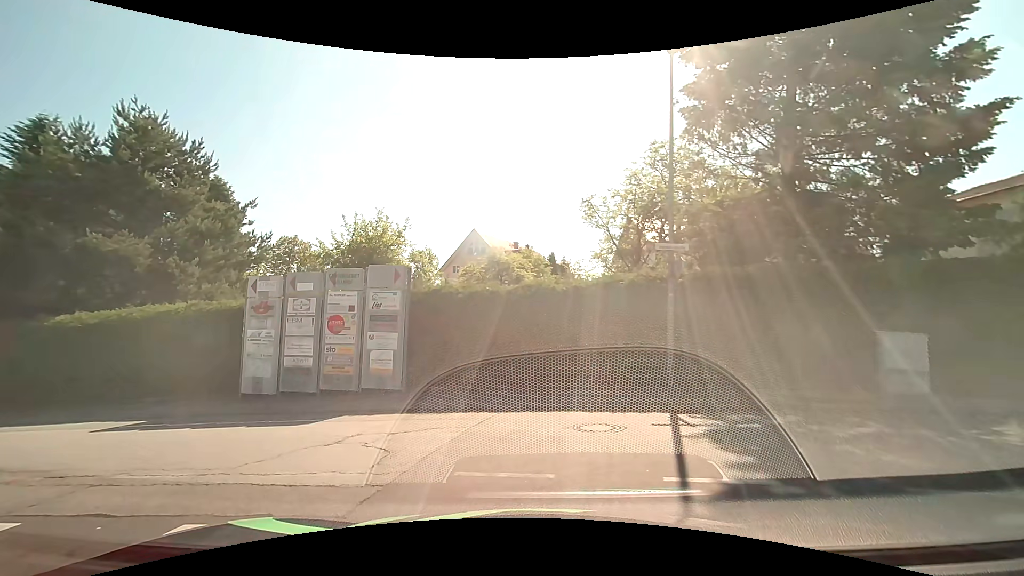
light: Day
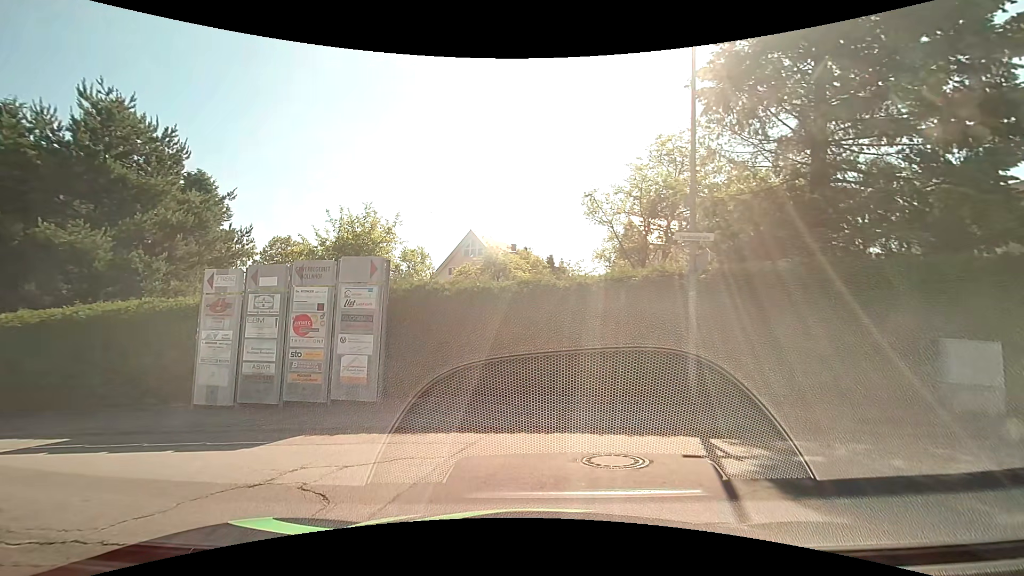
(0.0, +1.7) m; 0°
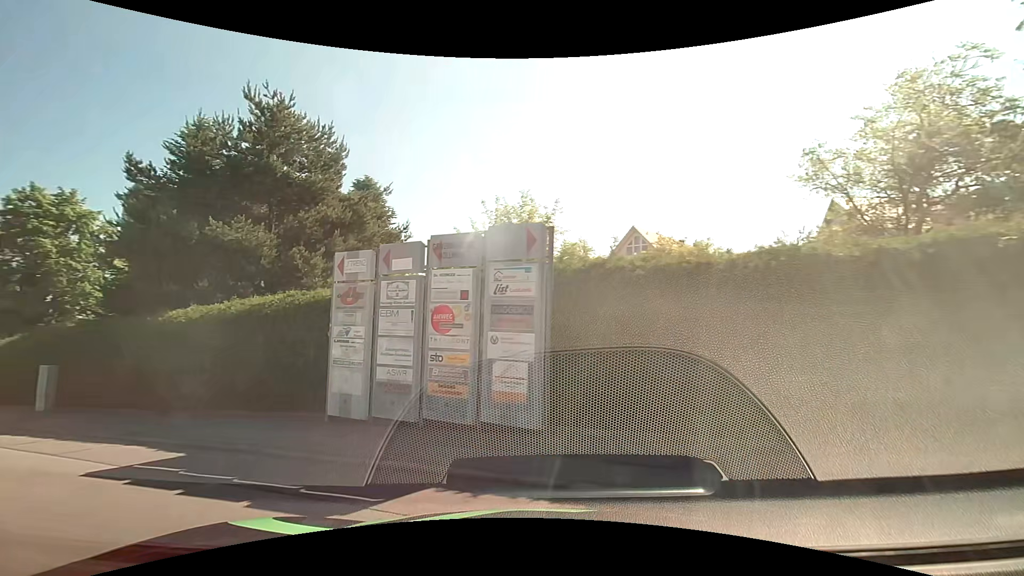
(-0.5, +3.7) m; -19°
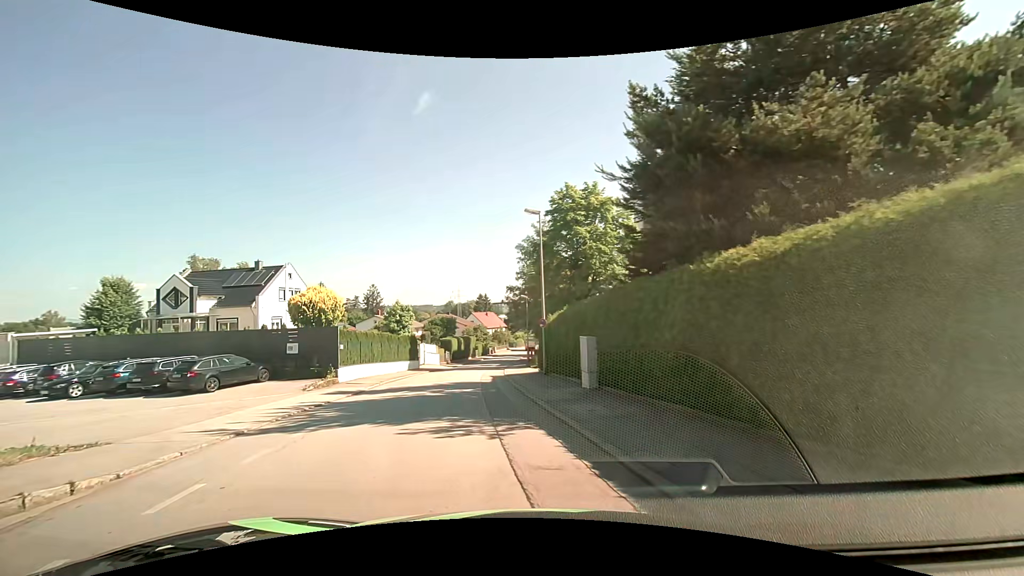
(-3.9, +7.2) m; -52°
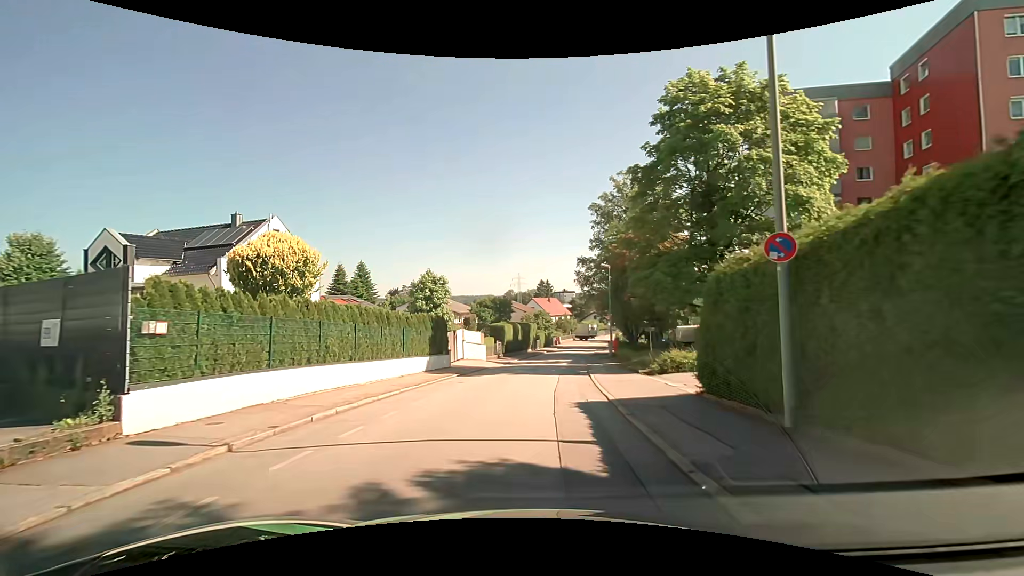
(-1.8, +17.3) m; -7°
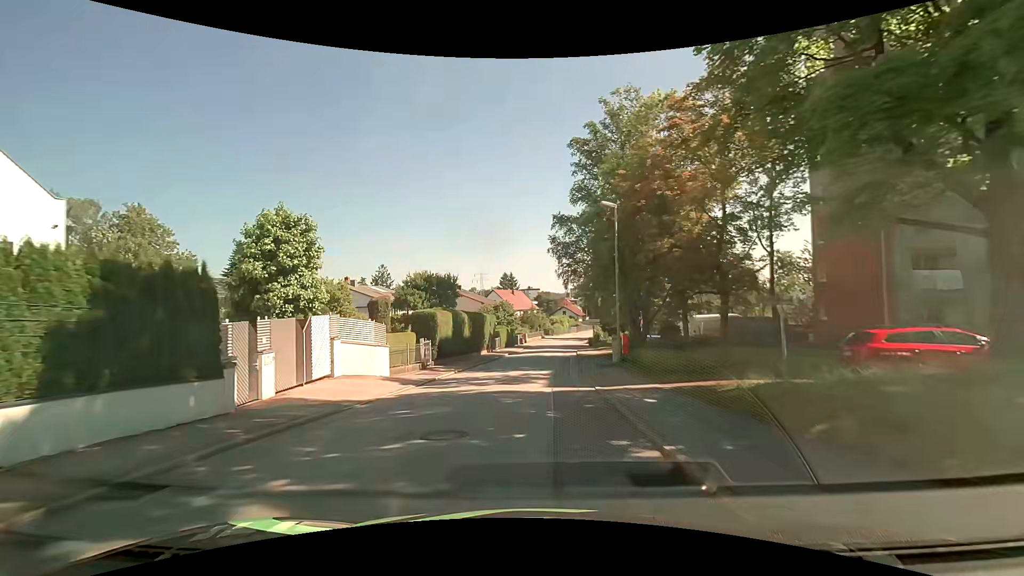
(+0.8, +19.2) m; +4°
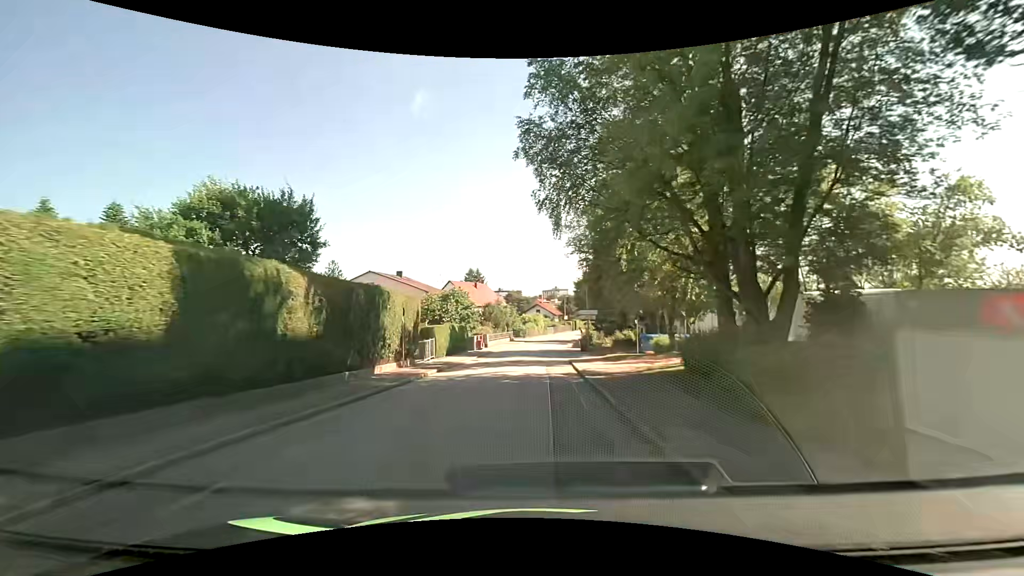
(+0.7, +22.2) m; +3°
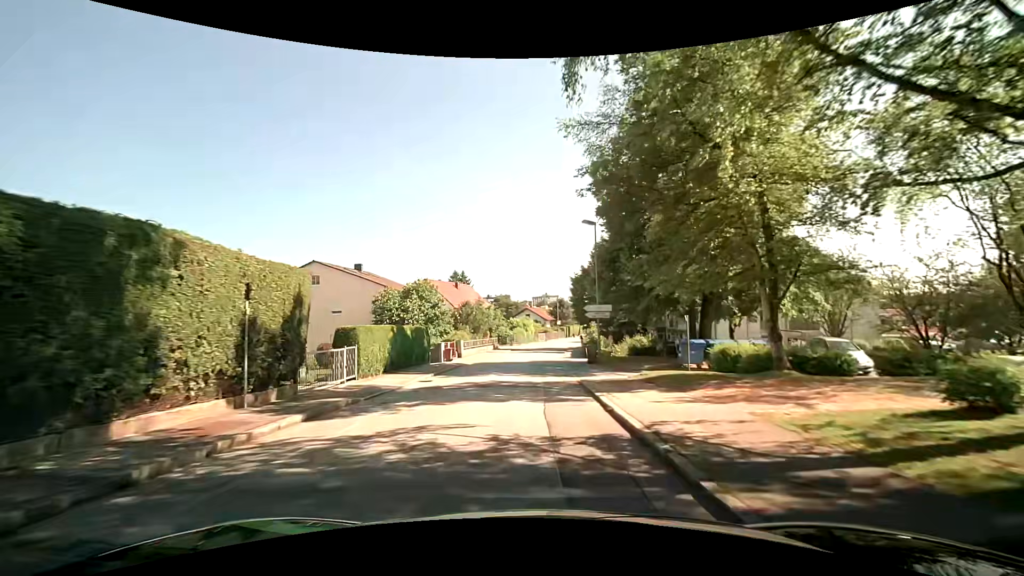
(+0.2, +12.1) m; +1°
